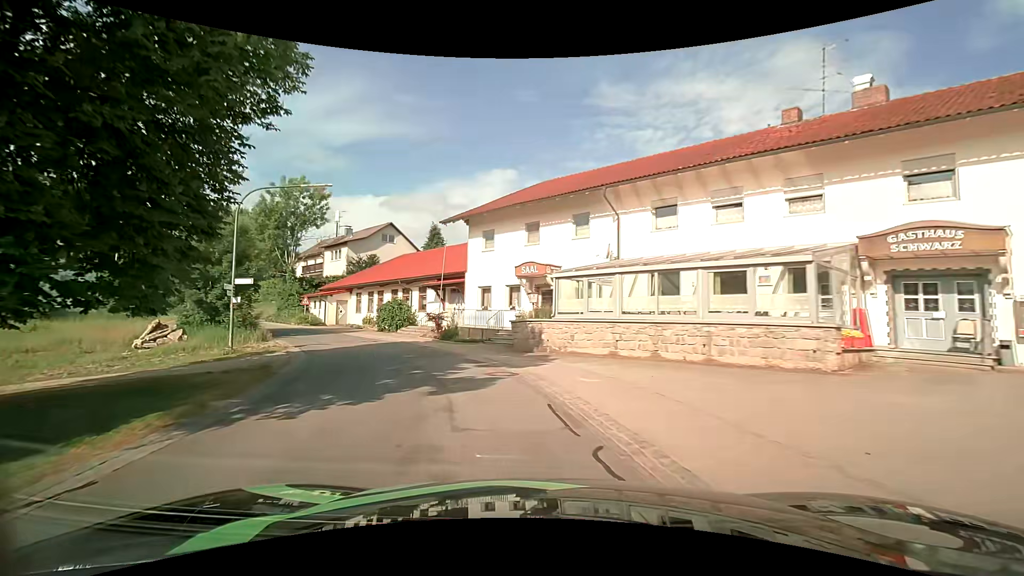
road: tertiary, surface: asphalt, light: Day
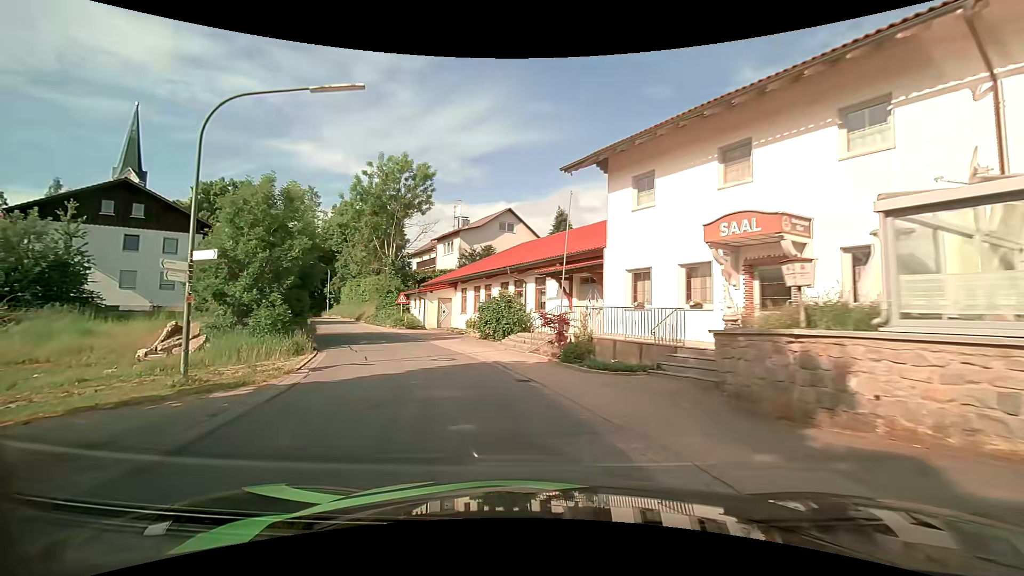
(-1.4, +11.2) m; -15°
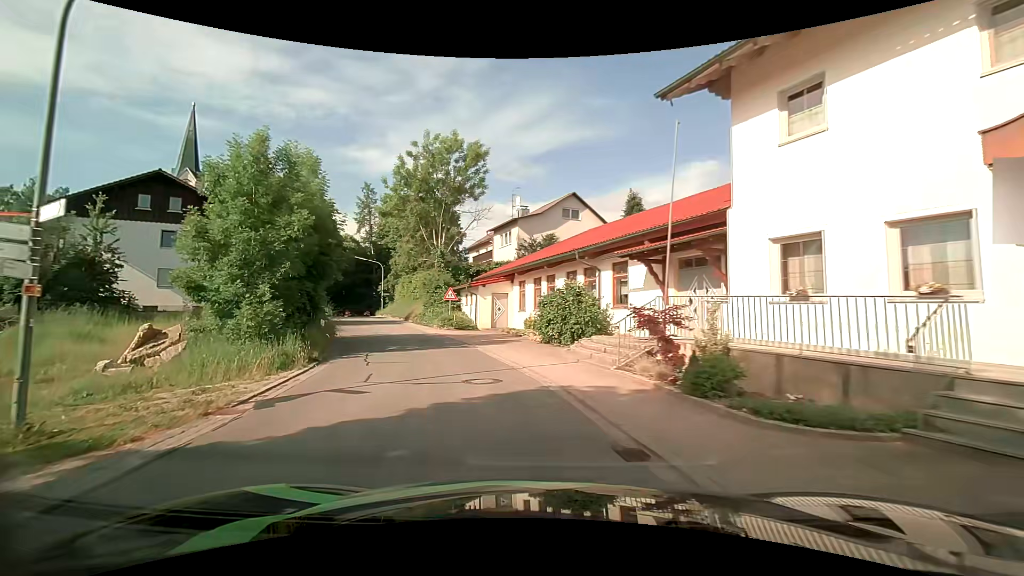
(-0.3, +5.7) m; -6°
(-1, +10) (-4, +19) (-8, +29) (-12, +38) (-17, +47) (-21, +56) (-26, +65) (-30, +73) (-35, +82) (-41, +90) m
